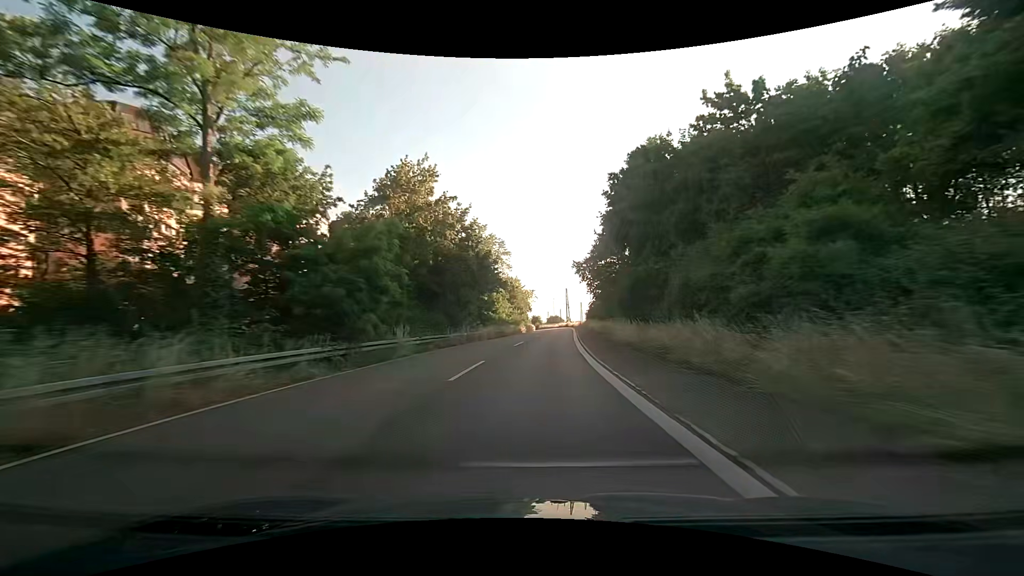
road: trunk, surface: asphalt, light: Day
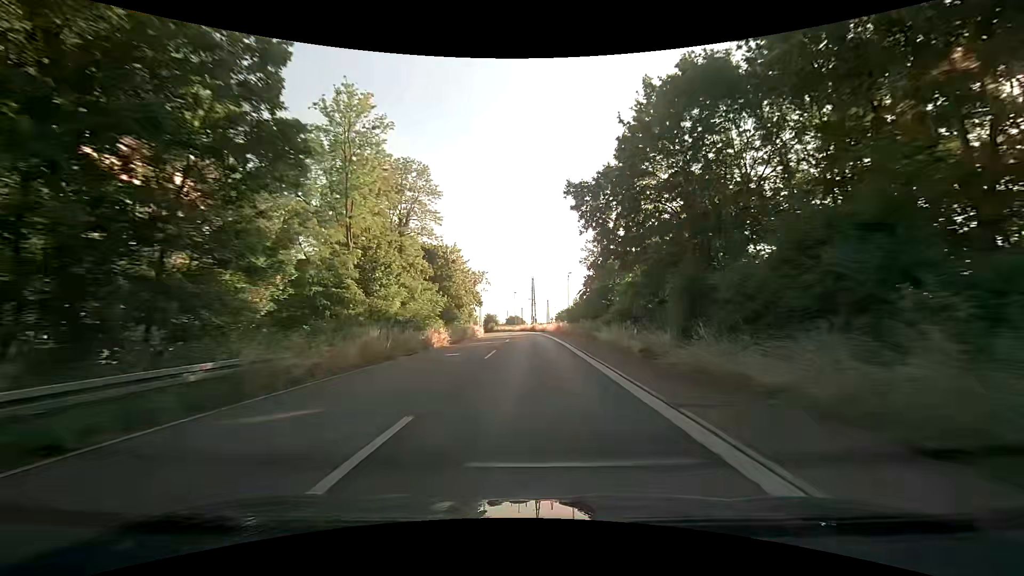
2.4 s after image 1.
(+2.1, +46.5) m; +4°
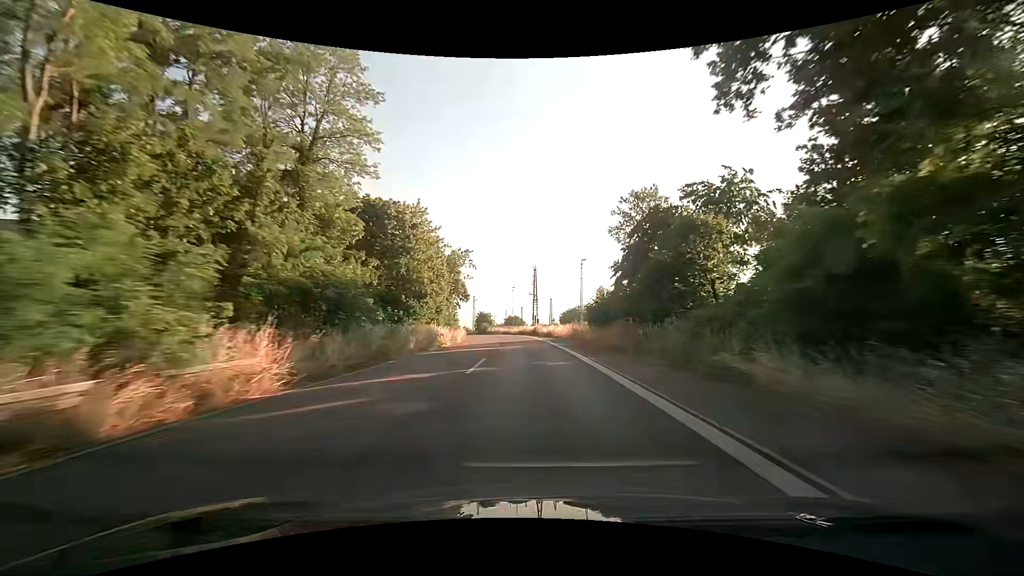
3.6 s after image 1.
(+0.1, +23.6) m; 0°
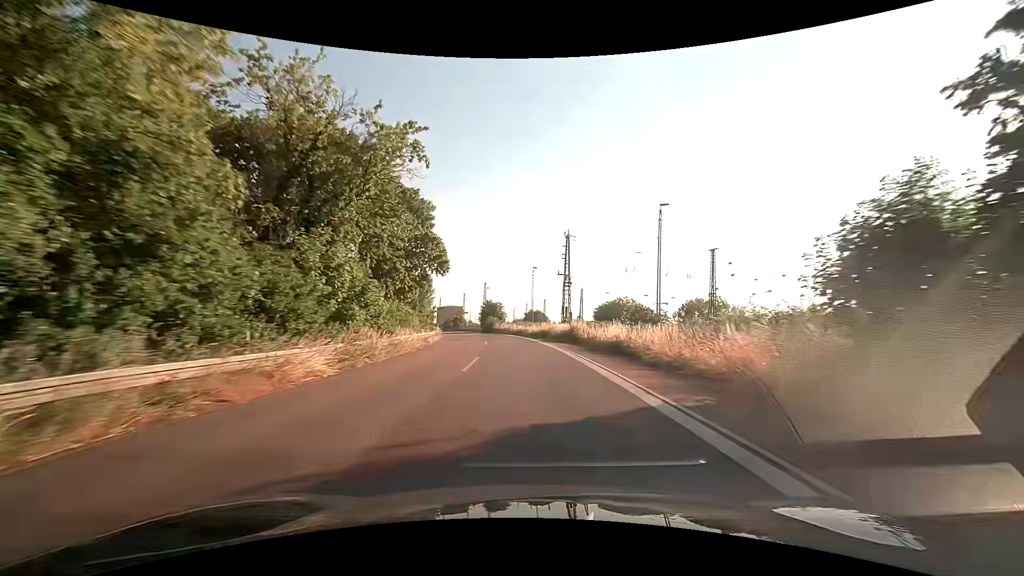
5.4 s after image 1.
(-0.4, +35.8) m; -2°
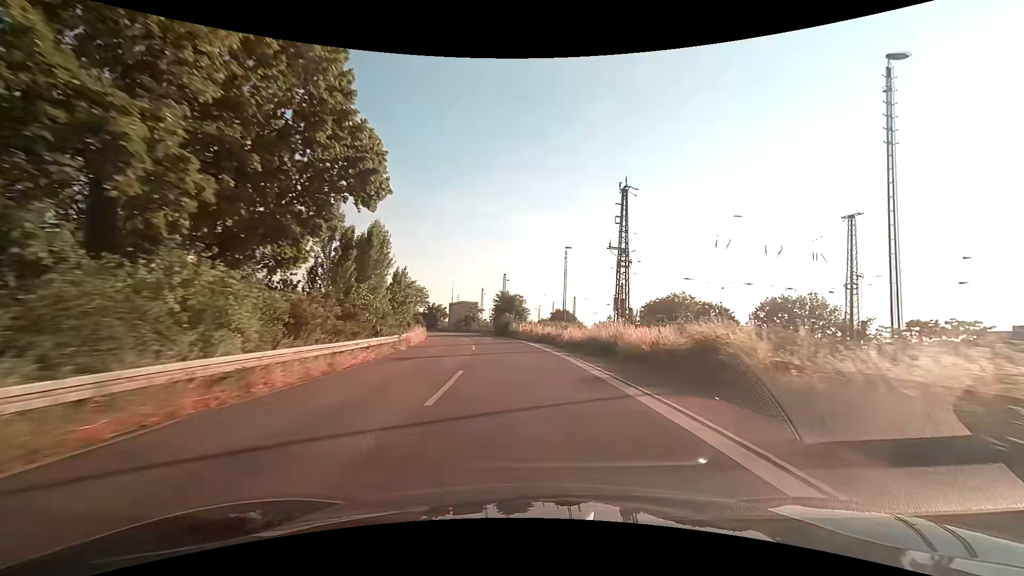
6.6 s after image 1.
(-0.6, +23.9) m; -3°
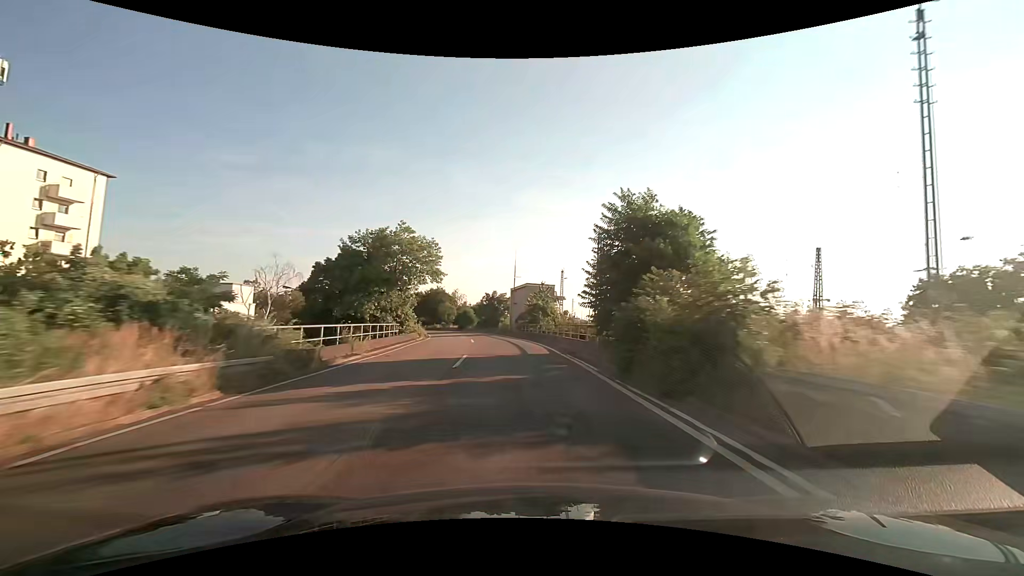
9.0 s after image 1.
(-3.9, +47.9) m; -9°
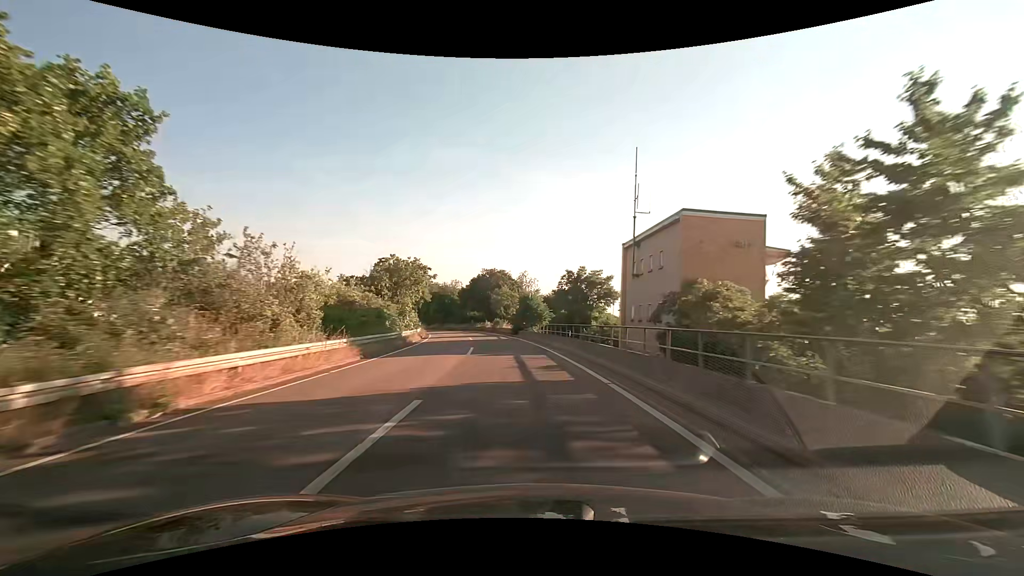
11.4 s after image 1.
(-3.8, +47.9) m; -9°
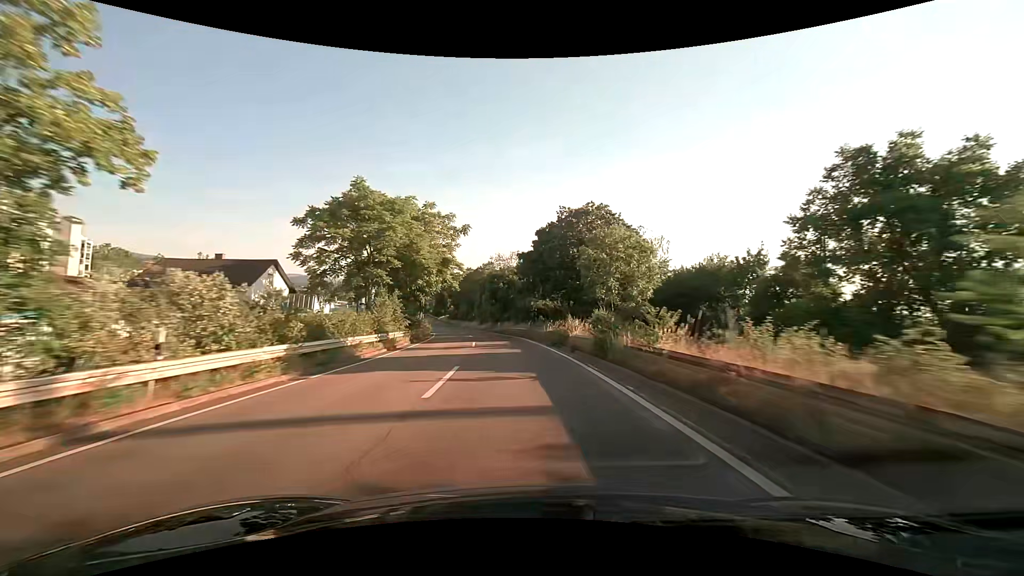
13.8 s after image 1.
(-3.8, +47.9) m; -9°
(0, +10) (-1, +20) (-1, +30) (-2, +40) (-4, +50) (-5, +60) (-7, +69) (-9, +79) (-12, +89) (-14, +99) m
